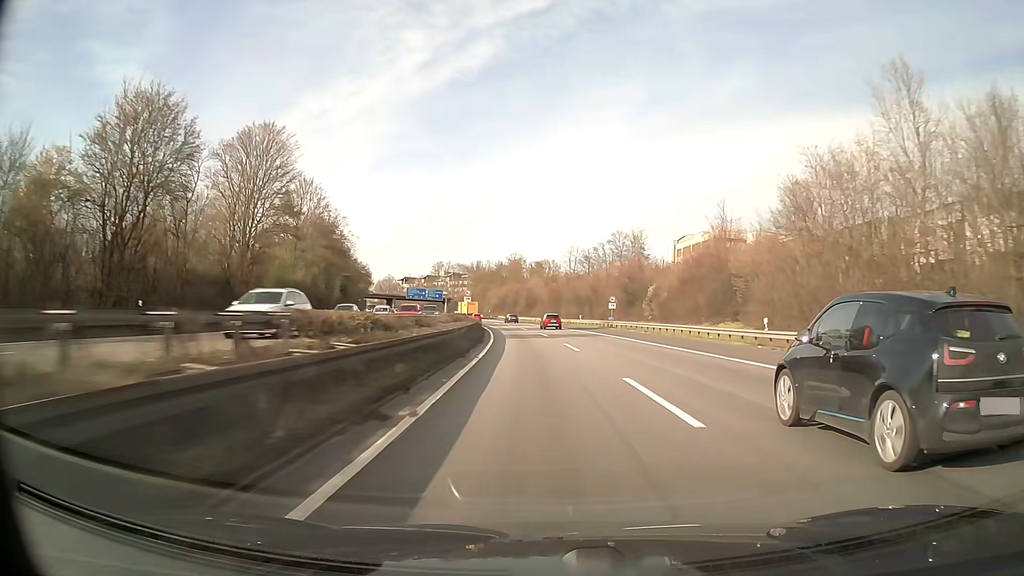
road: motorway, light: Day
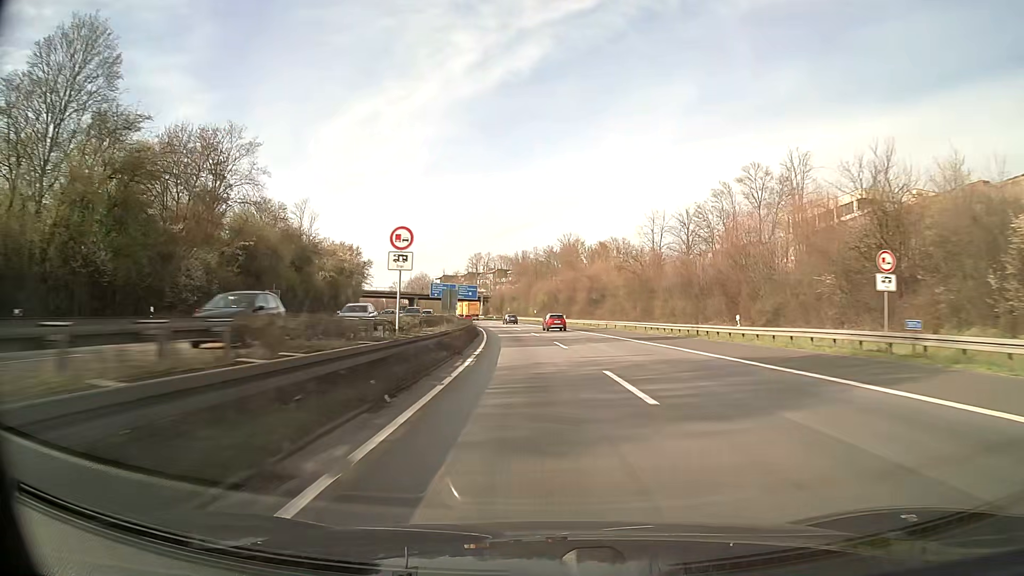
(-2.2, +52.3) m; -5°
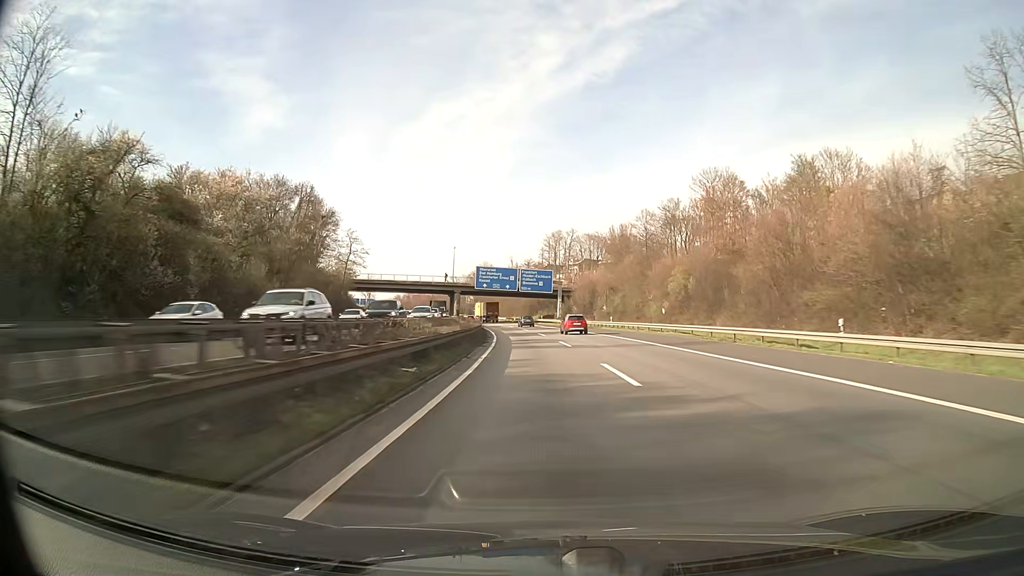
(-4.5, +69.6) m; -7°
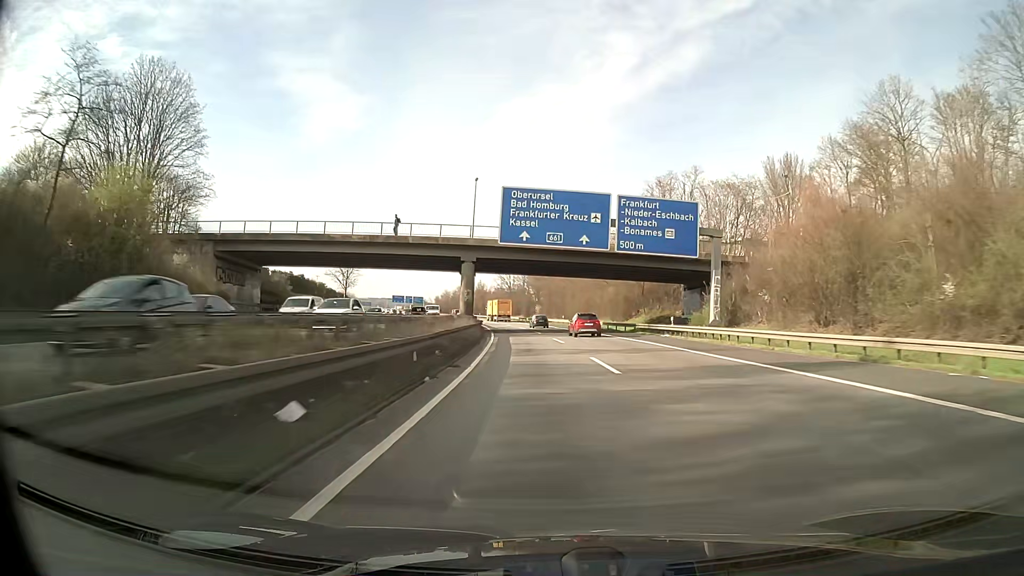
(-3.7, +69.7) m; -6°
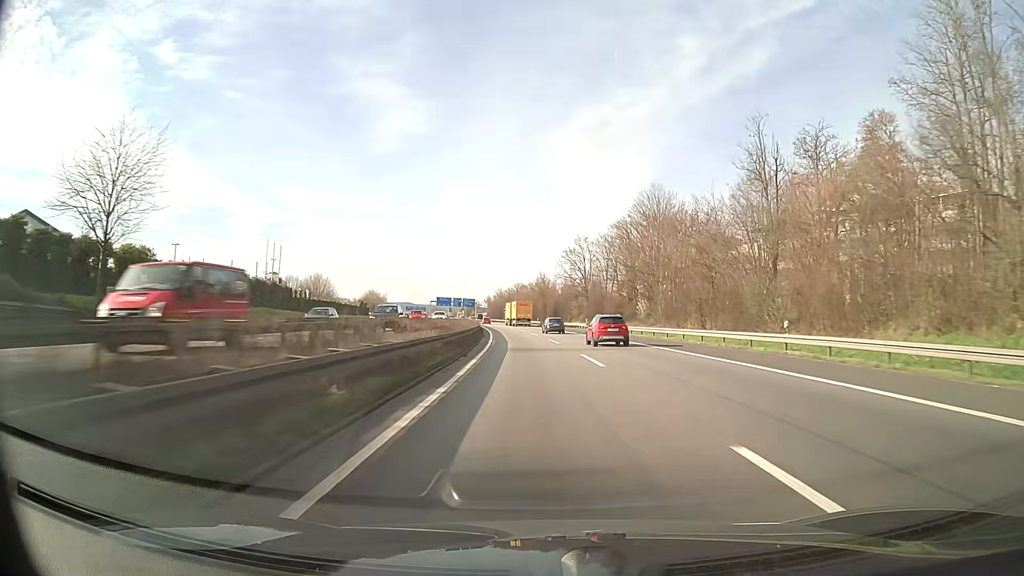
(-3.6, +69.7) m; -5°
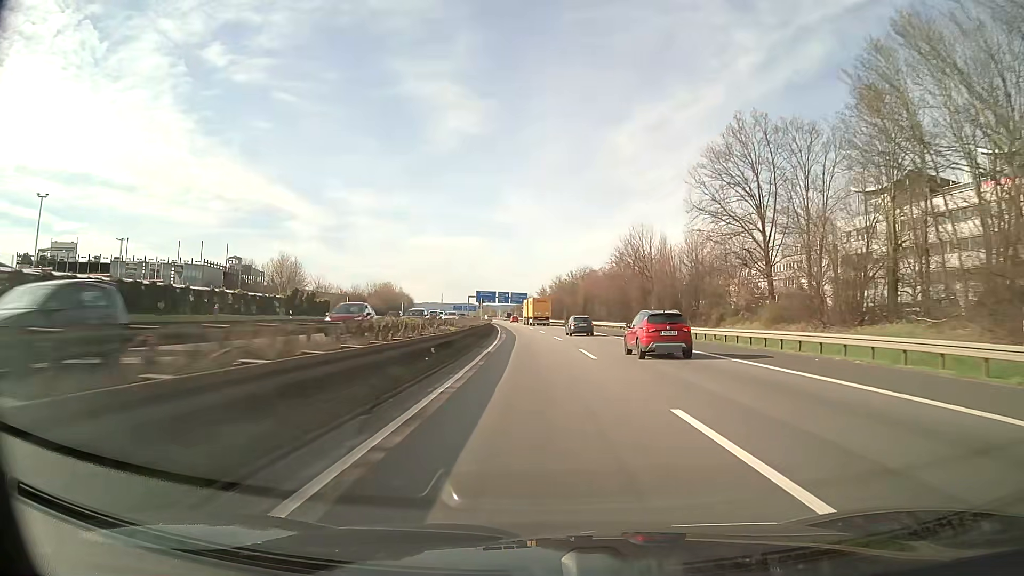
(-4.3, +69.6) m; -6°
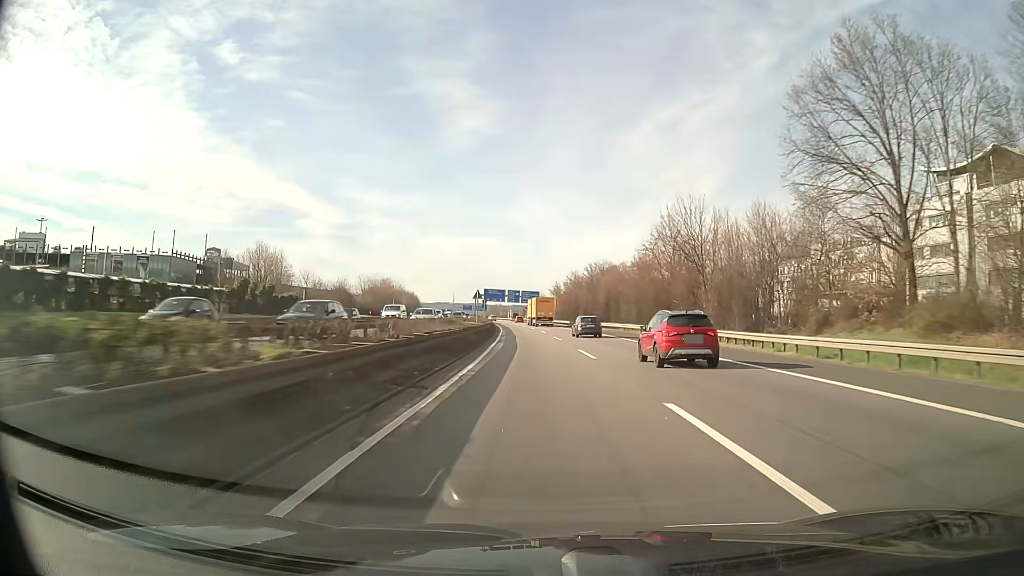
(-0.2, +17.5) m; -1°
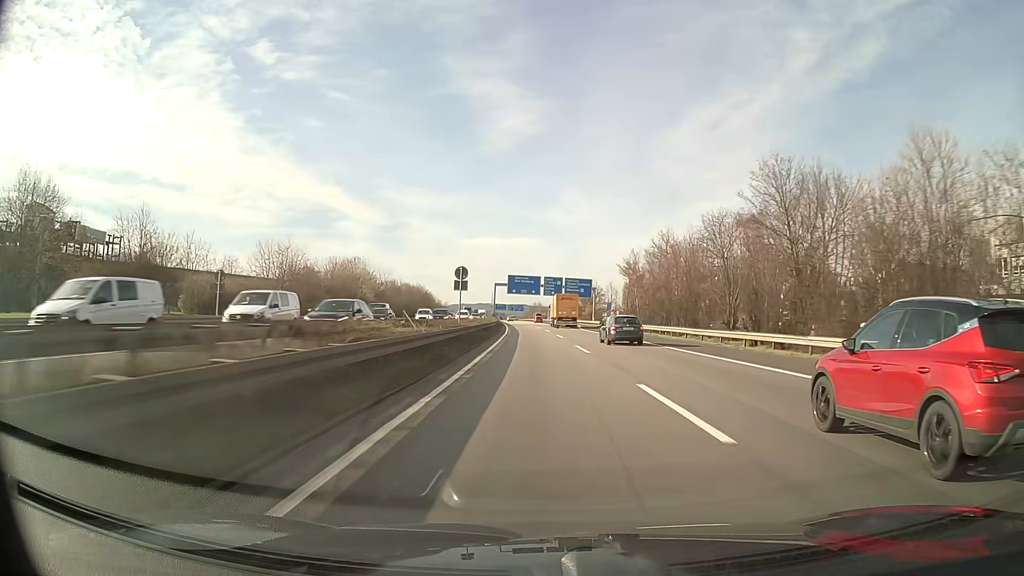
(-2.4, +69.8) m; -4°
(0, +10) (0, +20) (0, +30) (-1, +40) (-1, +50) (-1, +60) (-2, +70) (-2, +80) (-3, +90) (-3, +100) m
